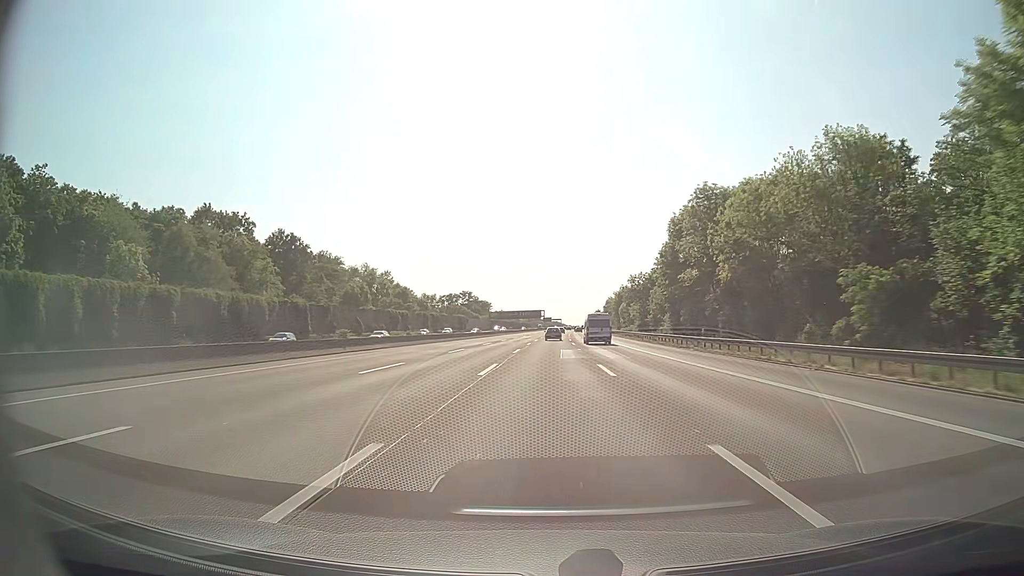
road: motorway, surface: asphalt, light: Day
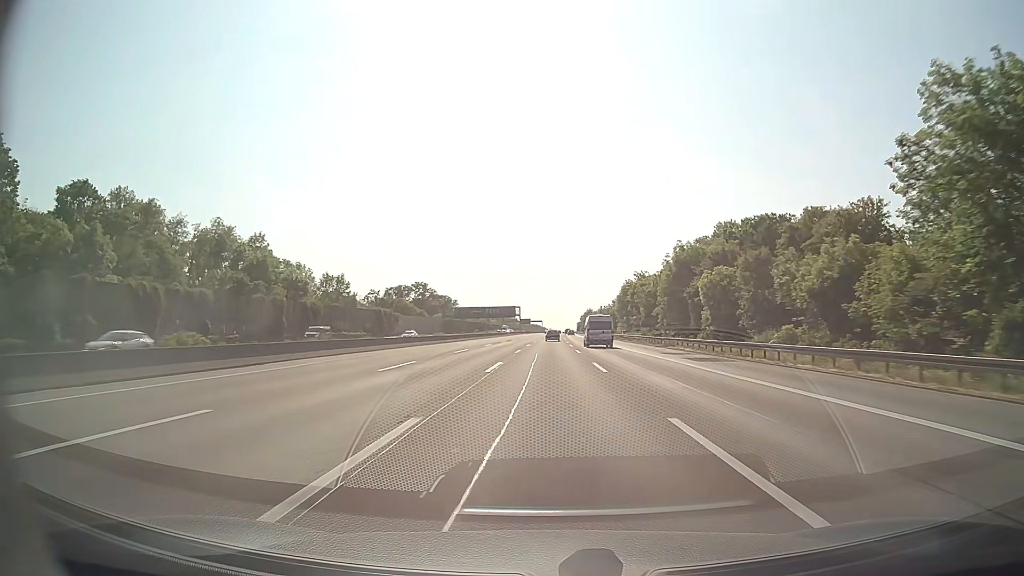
(+1.4, +87.0) m; +2°
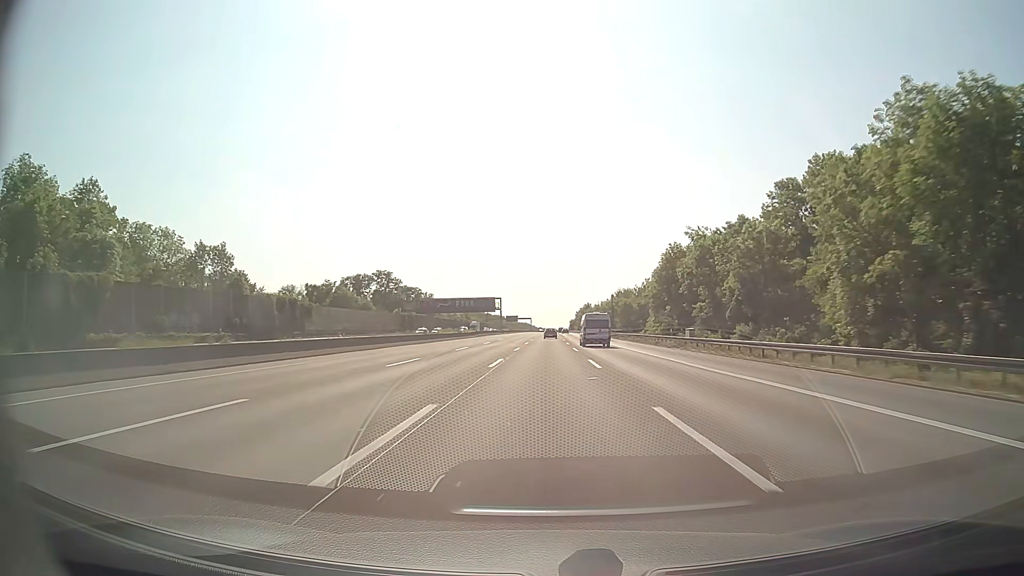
(+0.5, +52.2) m; +1°
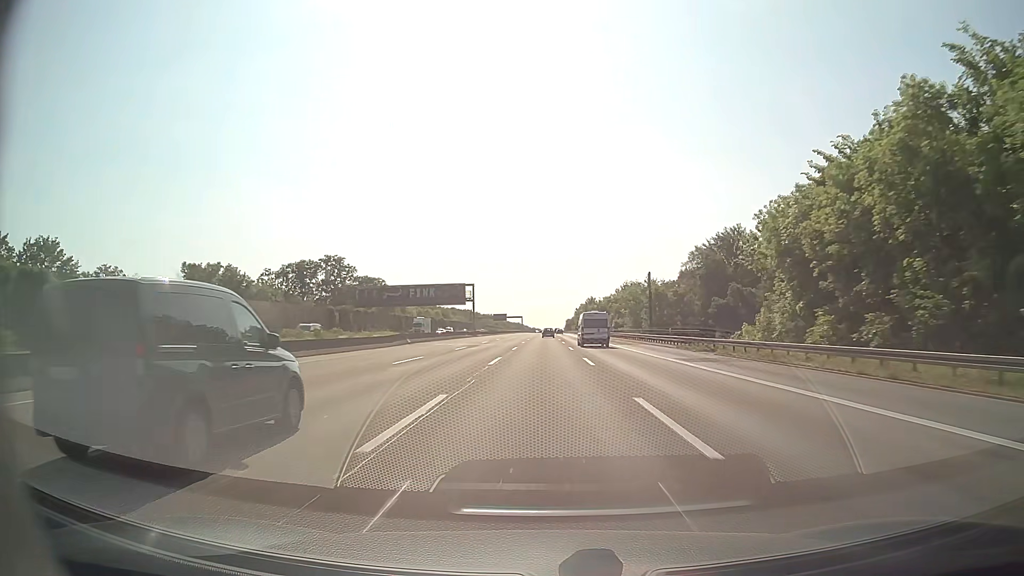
(+0.4, +52.1) m; +1°
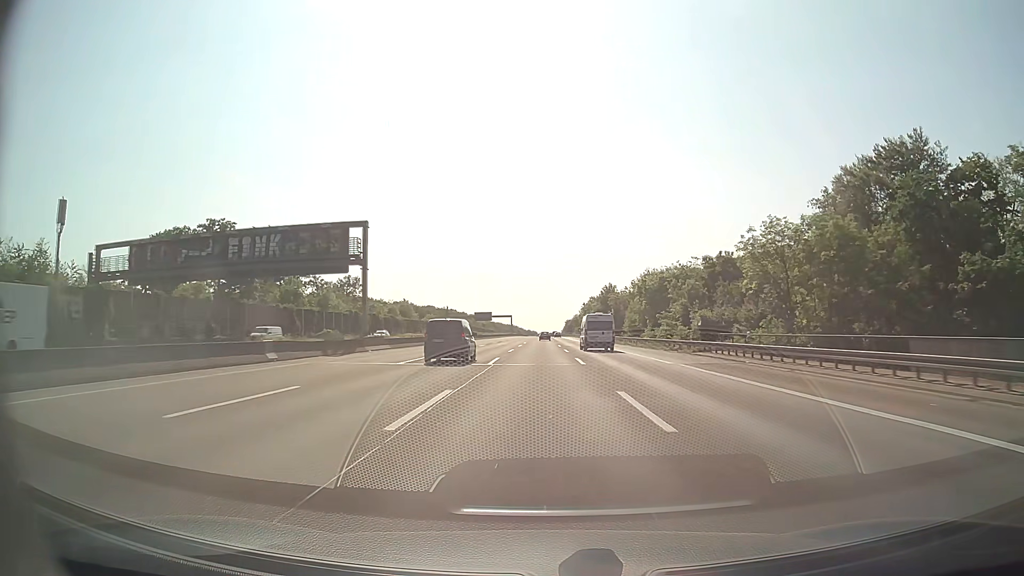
(+0.1, +69.6) m; 0°
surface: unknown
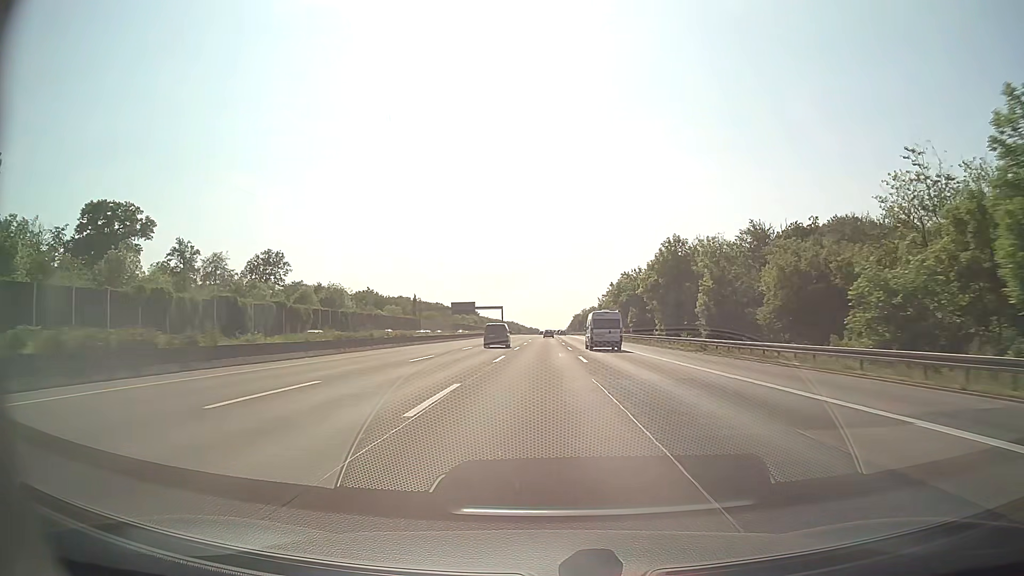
(-0.1, +69.6) m; 0°
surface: asphalt
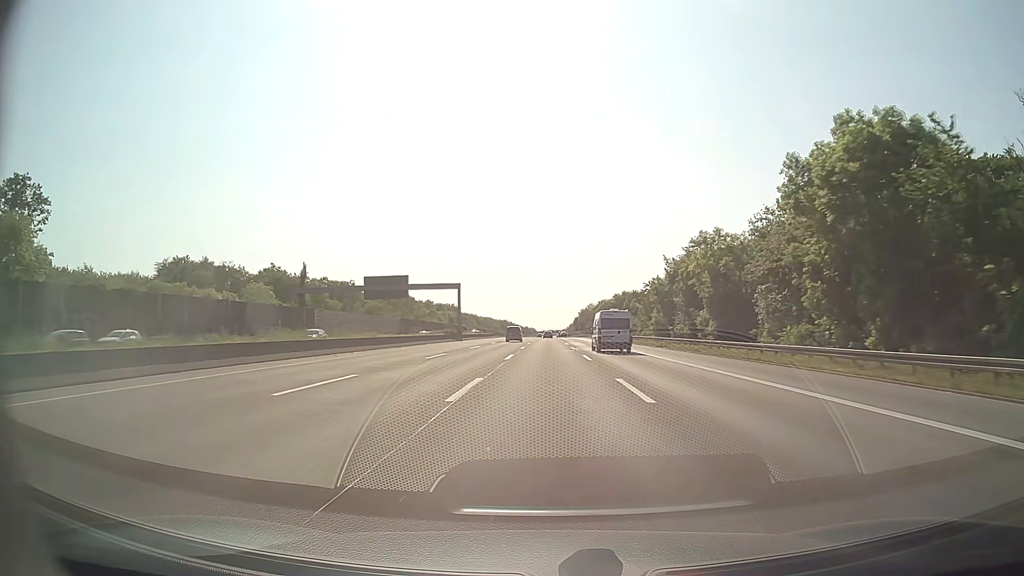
(+0.1, +87.1) m; 0°
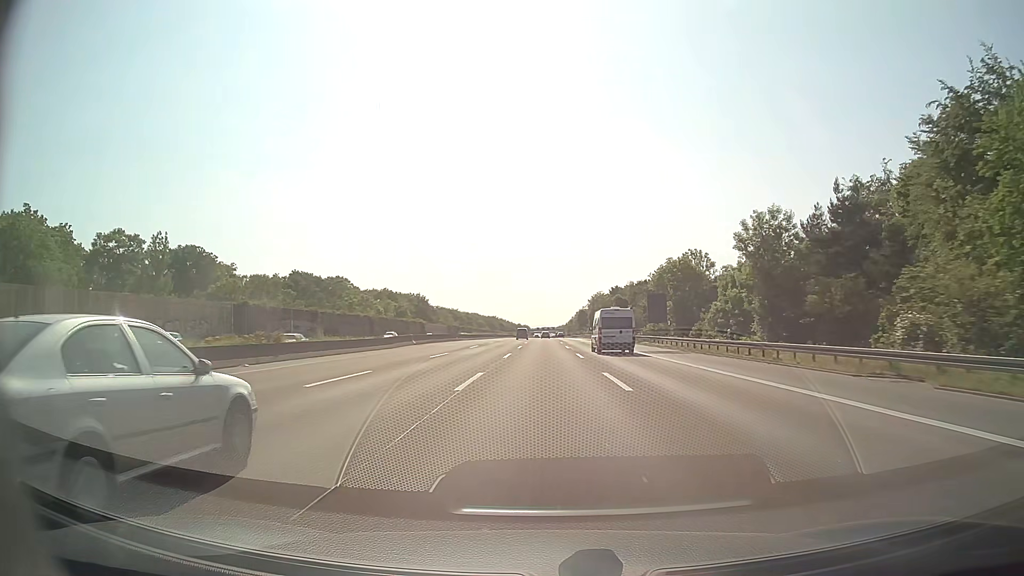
(+0.5, +87.1) m; 0°
(0, +10) (0, +20) (0, +30) (0, +40) (0, +50) (0, +60) (0, +70) (0, +80) (0, +90) (0, +100) m
